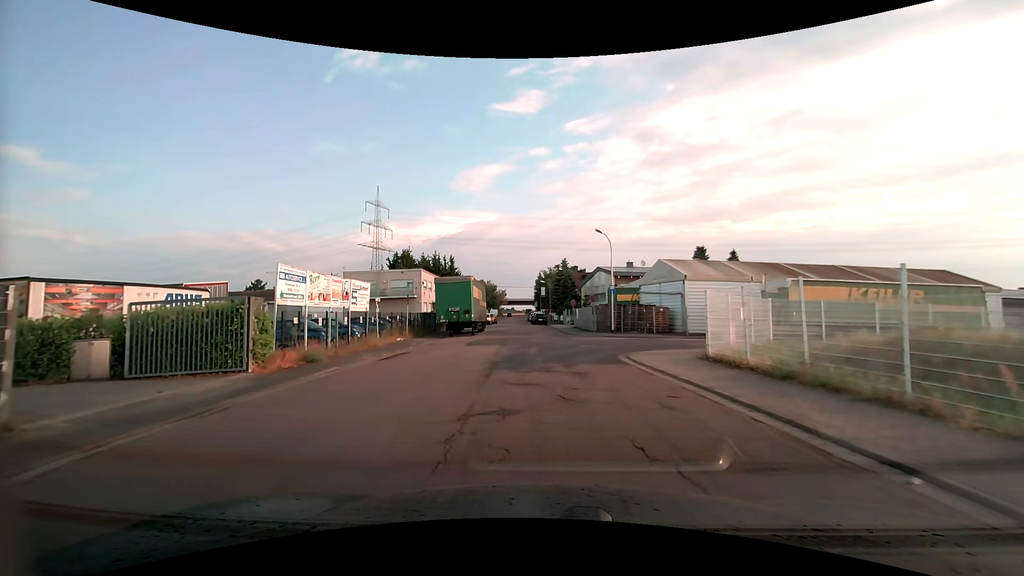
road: unclassified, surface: asphalt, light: Day
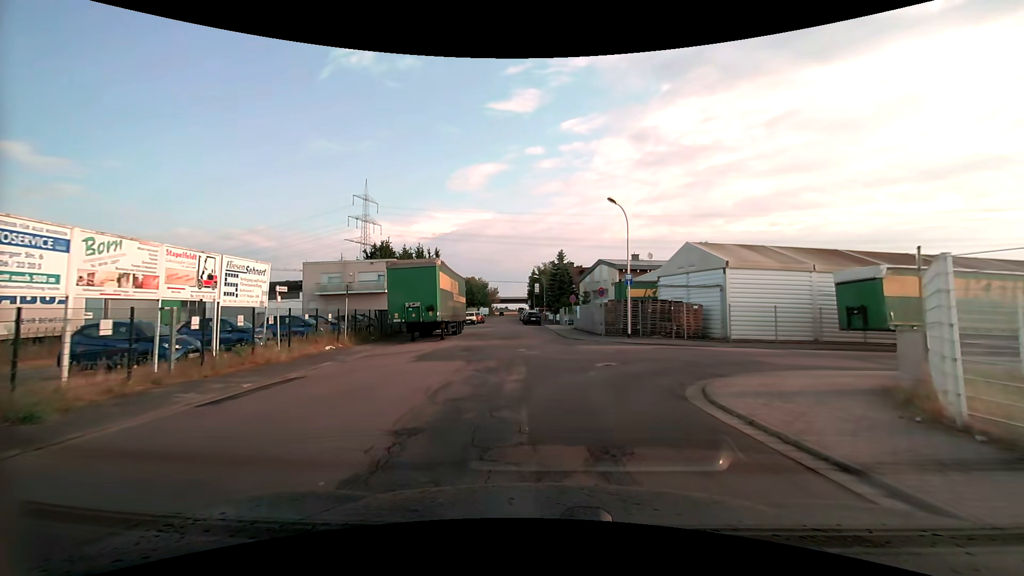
(0.0, +9.0) m; 0°
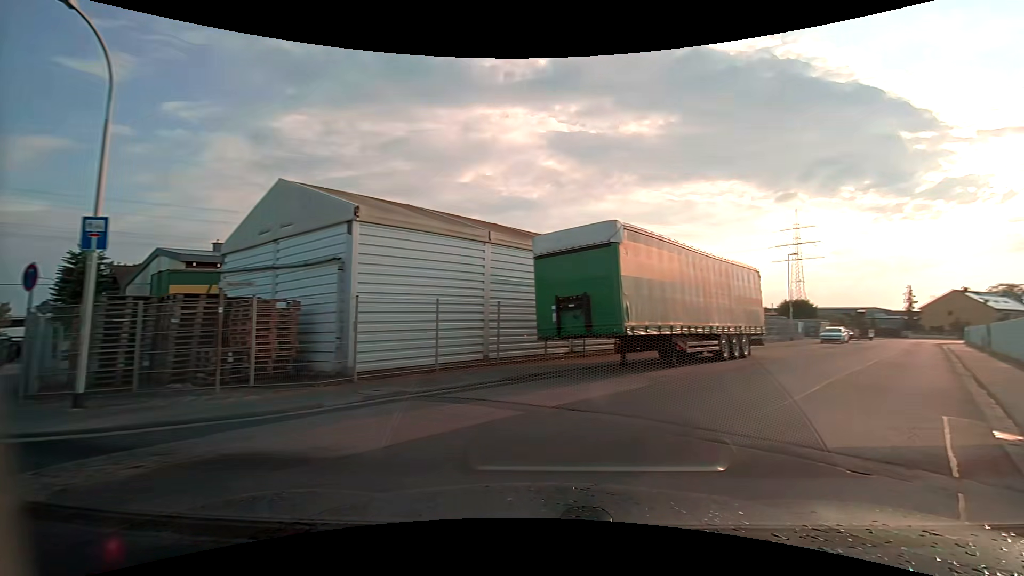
(+3.7, +15.5) m; +41°
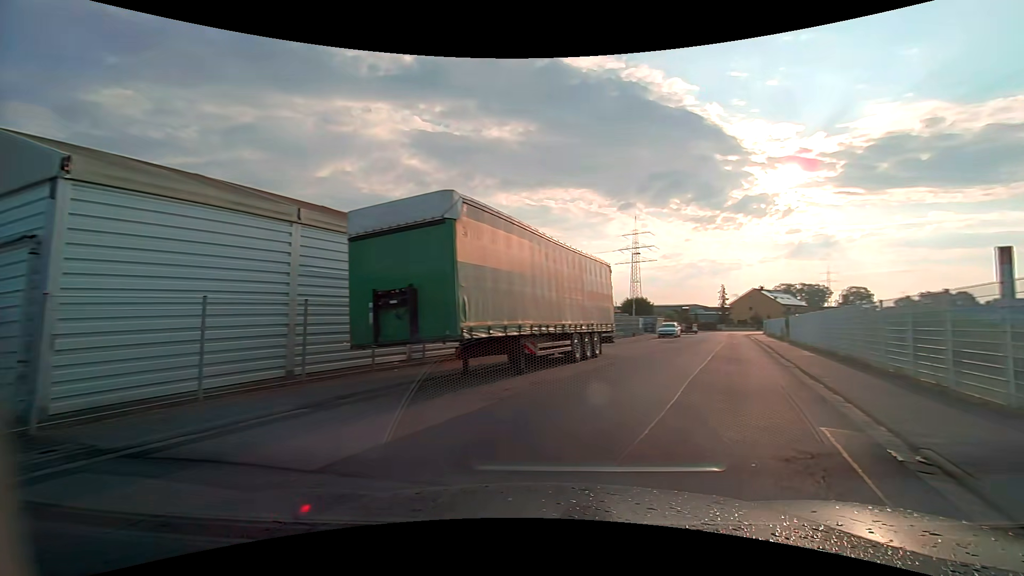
(+0.4, +3.1) m; +16°
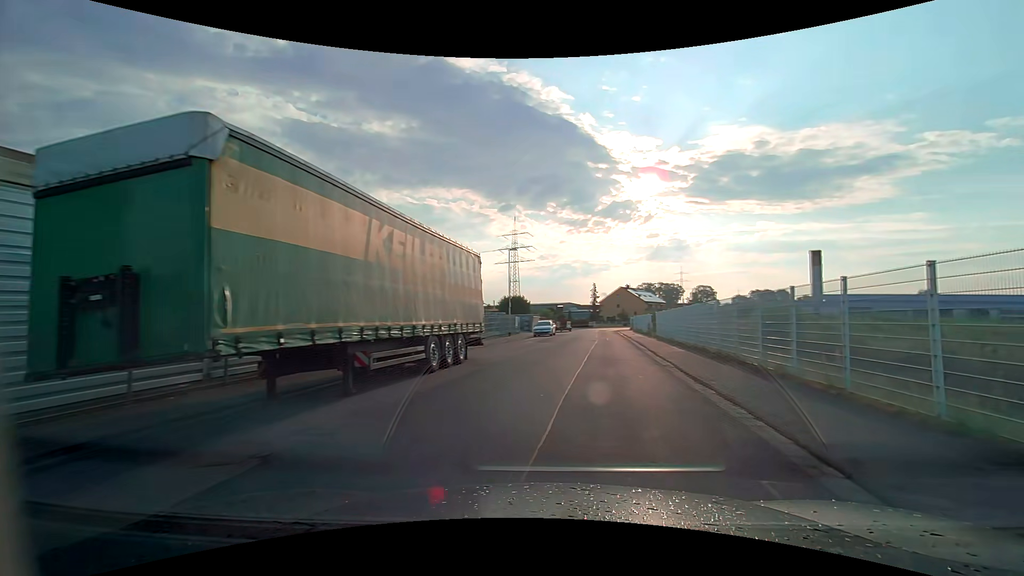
(+0.4, +3.3) m; +14°
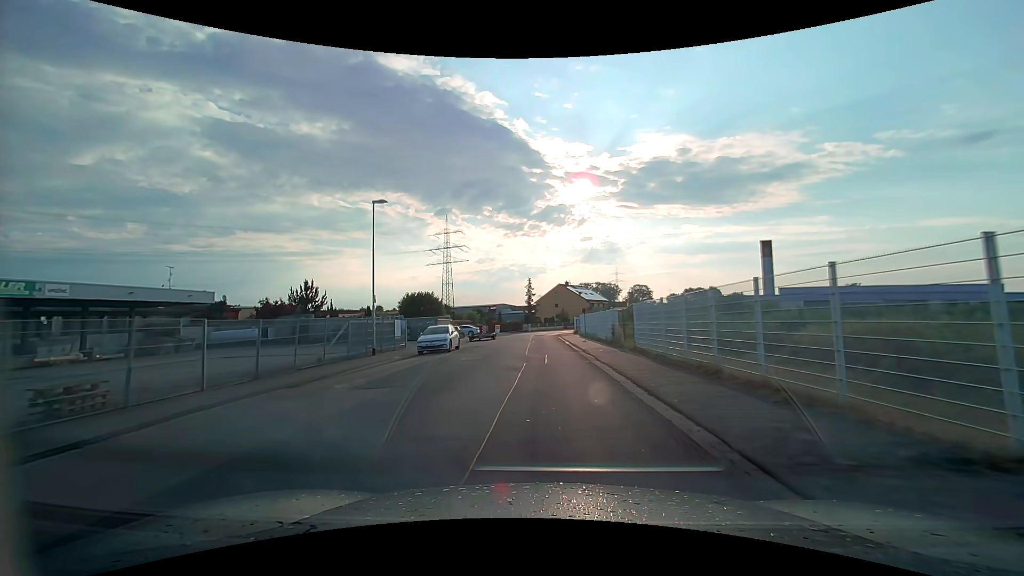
(+2.7, +20.6) m; +8°
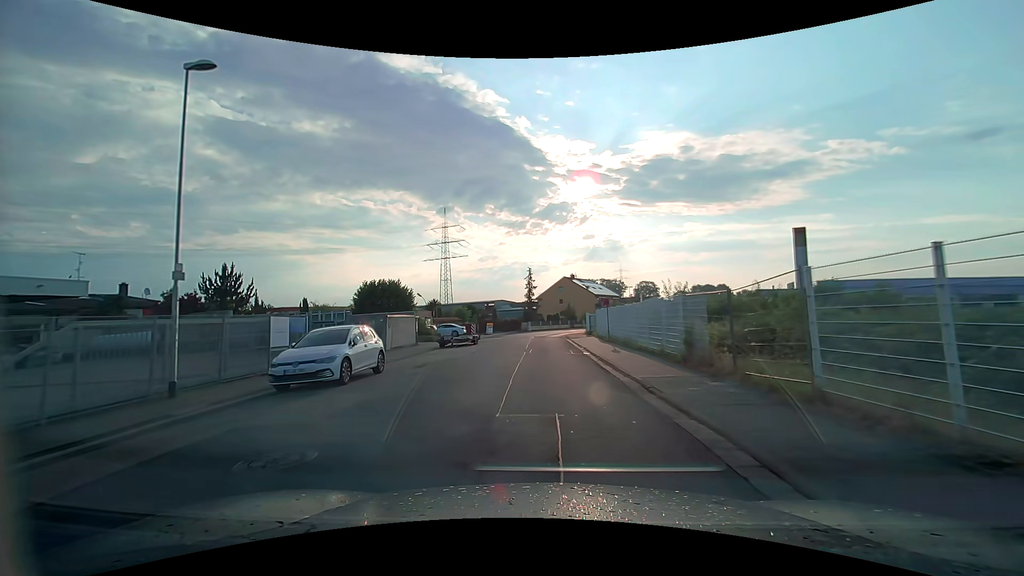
(0.0, +14.6) m; 0°
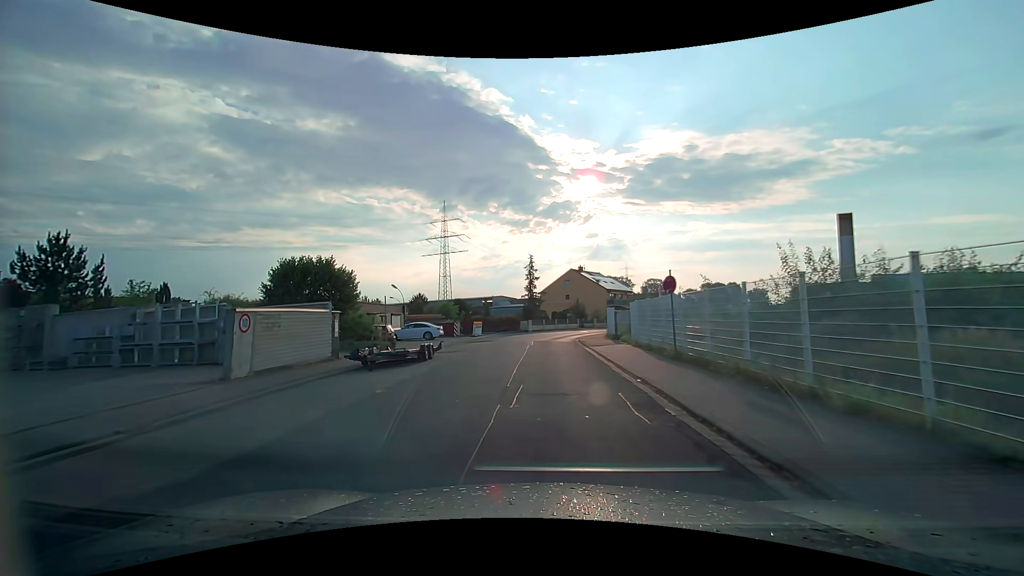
(0.0, +14.6) m; -1°
(0, +10) (0, +20) (0, +30) (+1, +40) (+3, +50) (+7, +59) (+12, +68) (+17, +76) (+22, +85) (+27, +93) m
